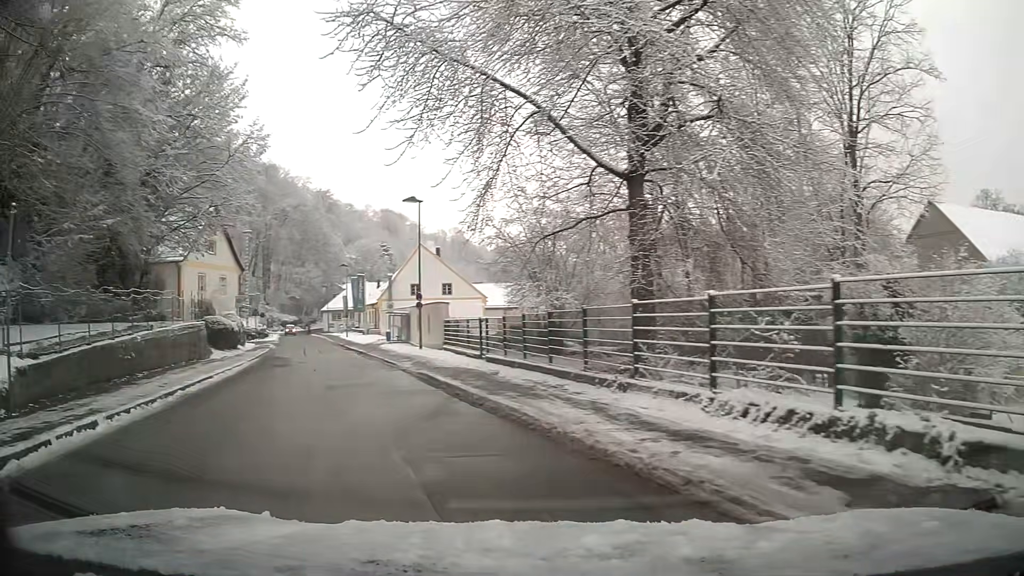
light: Day
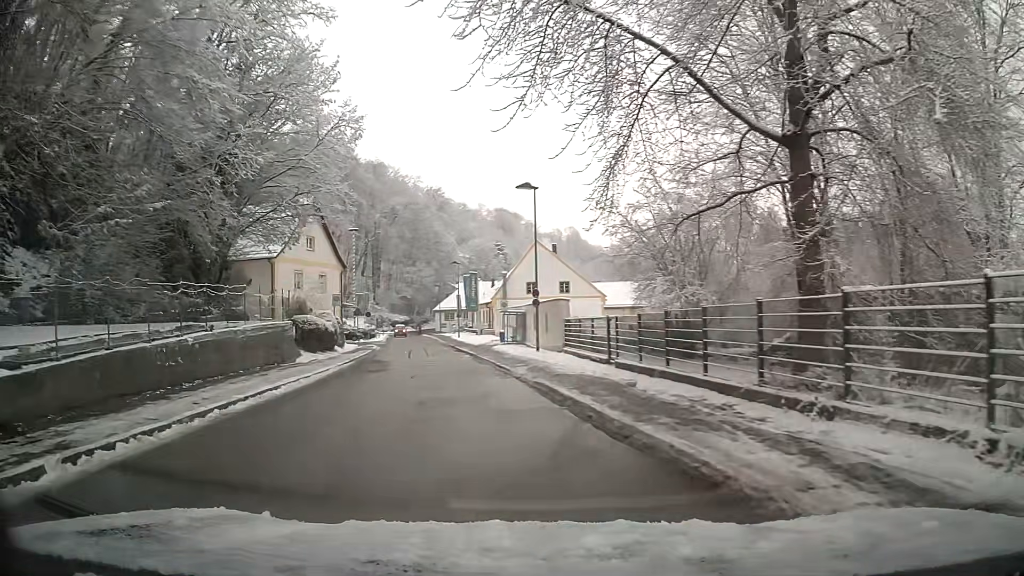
(-0.3, +3.6) m; -7°
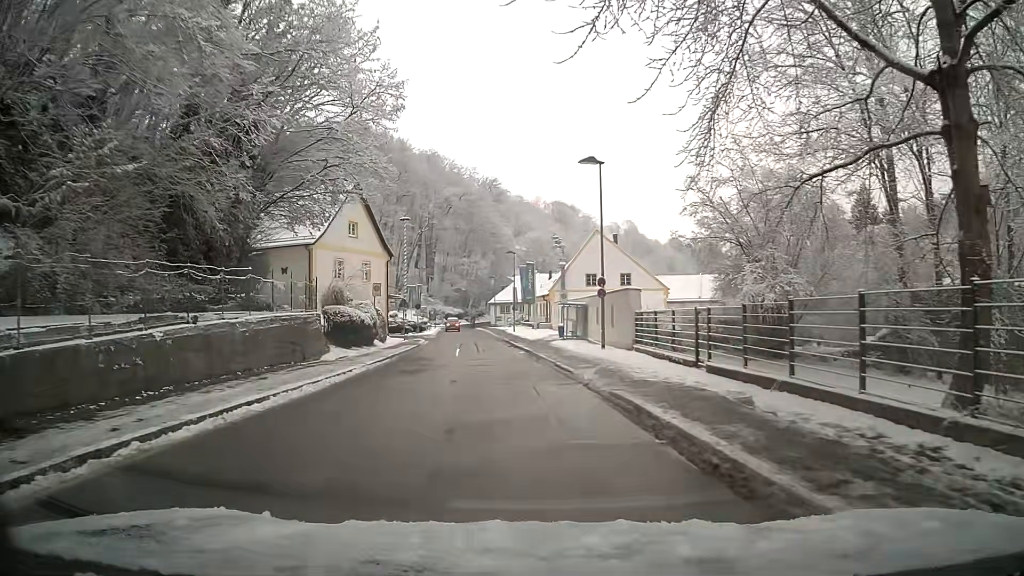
(-0.2, +4.1) m; -5°
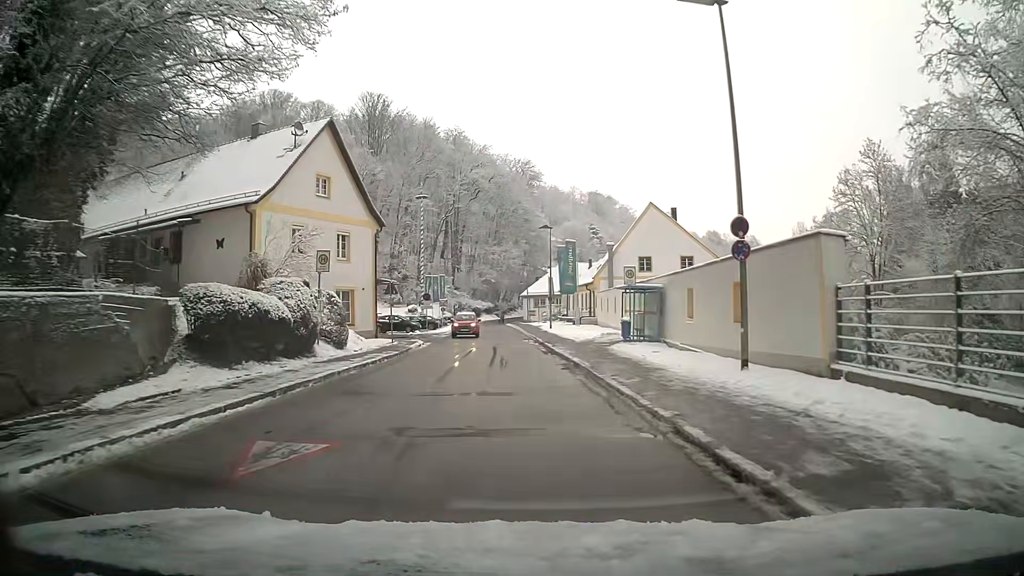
(-0.4, +15.1) m; -2°
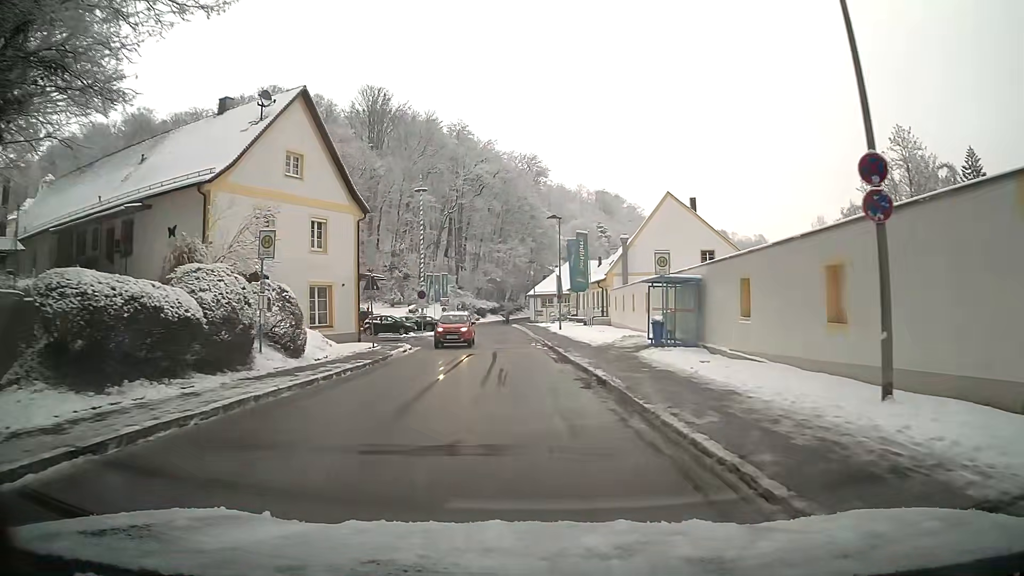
(0.0, +5.4) m; 0°
